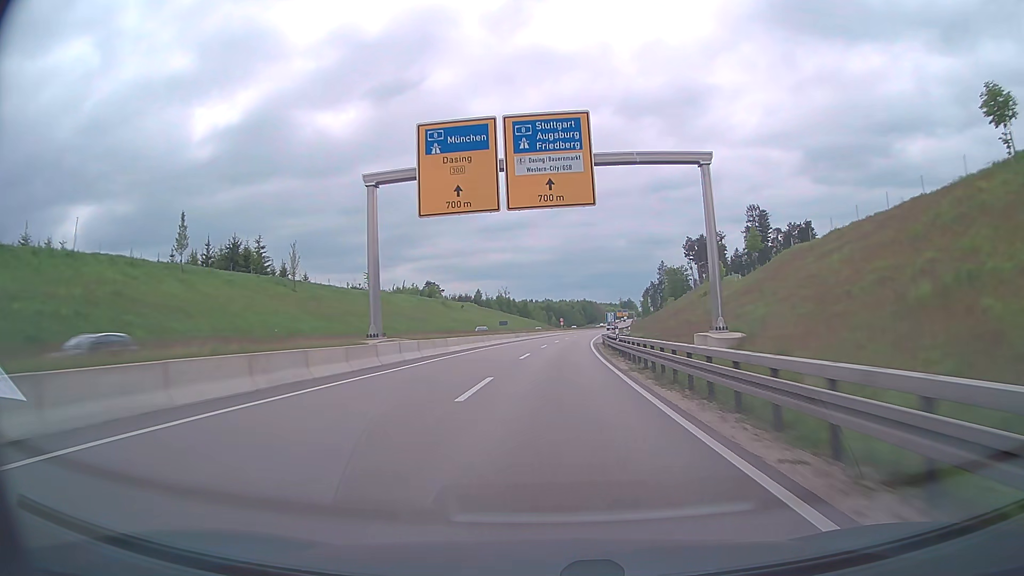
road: trunk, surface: asphalt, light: Day
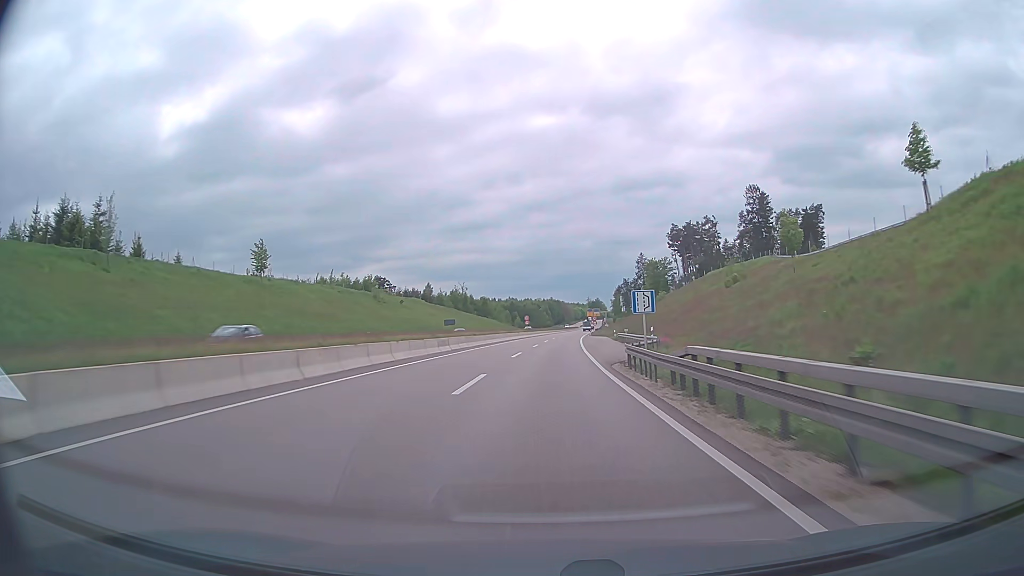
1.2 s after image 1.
(+0.9, +34.7) m; +3°
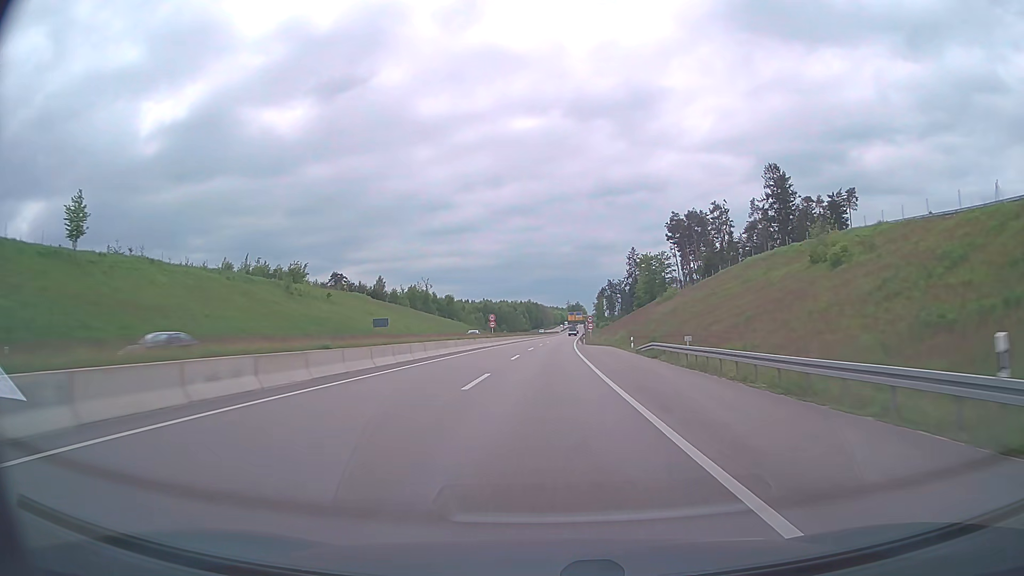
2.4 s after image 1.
(+0.6, +33.8) m; +2°
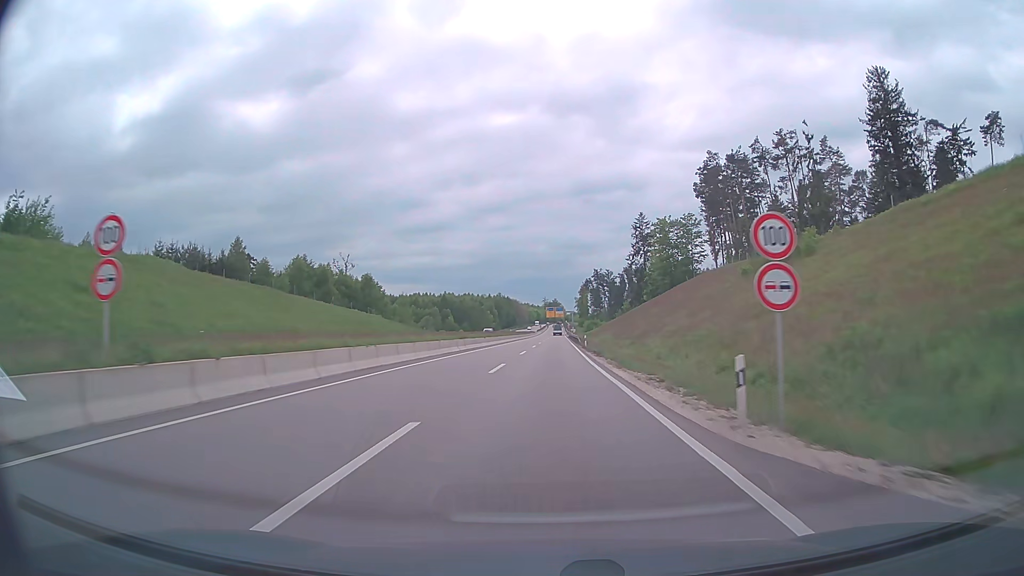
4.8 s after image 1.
(+1.4, +66.2) m; +2°
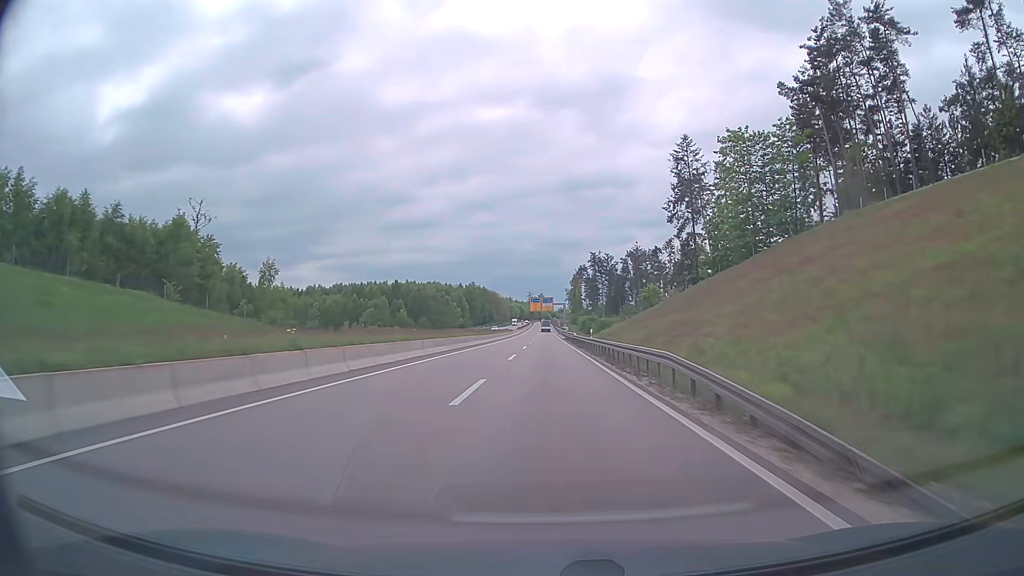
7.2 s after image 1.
(+0.9, +63.9) m; +1°
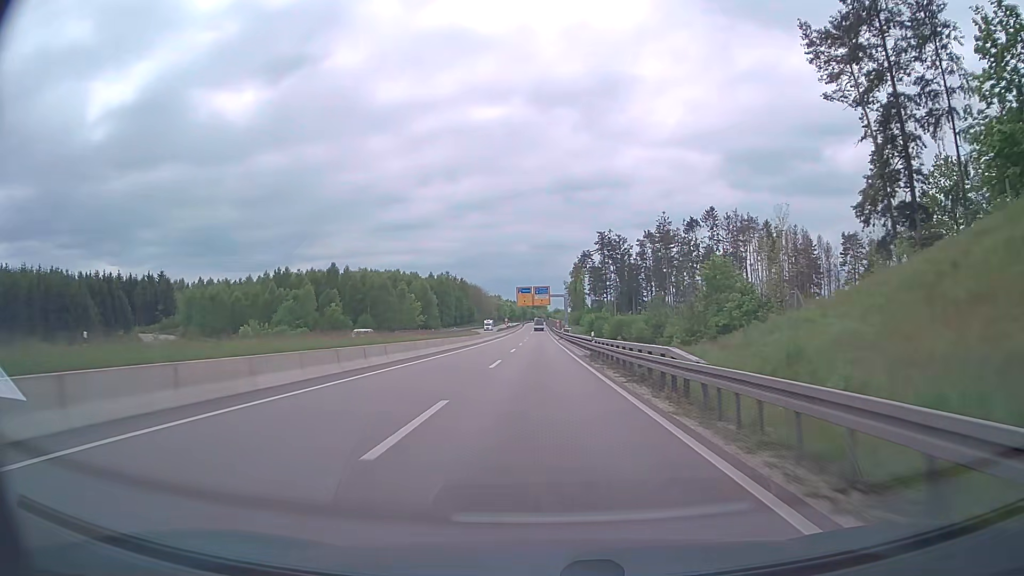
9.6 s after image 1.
(+0.4, +58.9) m; +1°
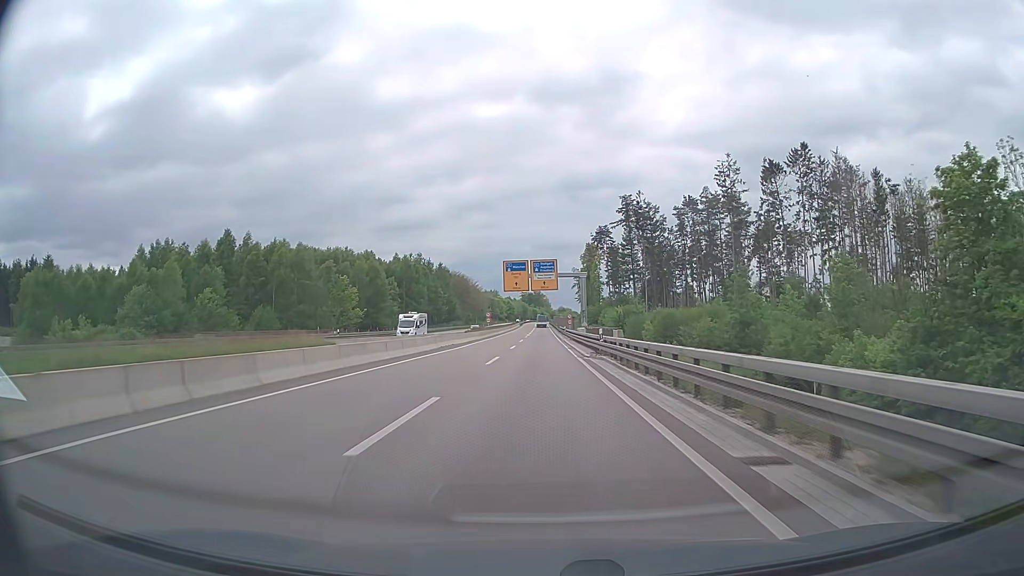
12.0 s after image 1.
(-0.1, +53.9) m; 0°
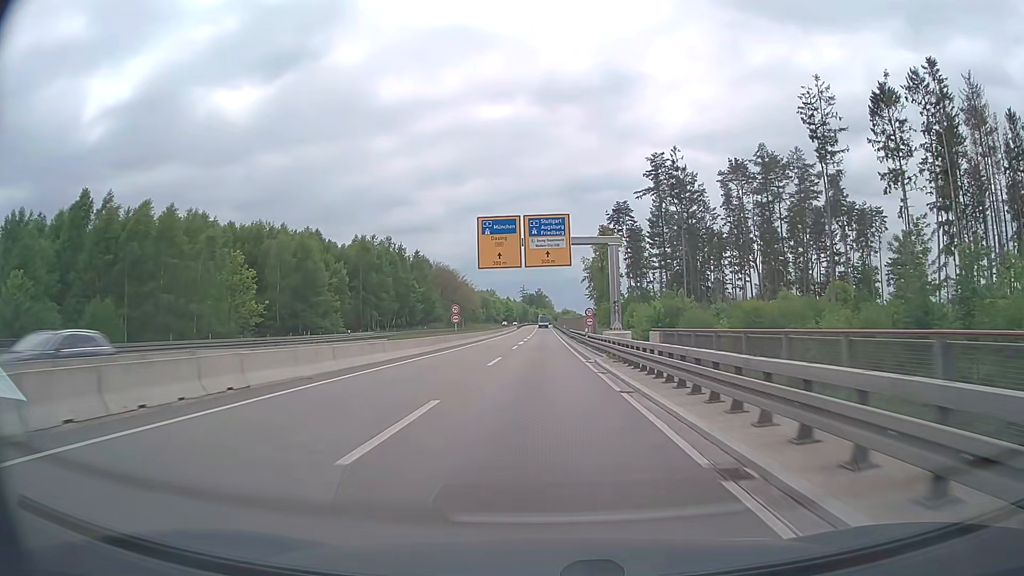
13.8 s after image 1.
(-0.1, +36.3) m; 0°
(0, +10) (0, +20) (0, +30) (0, +40) (0, +50) (0, +60) (0, +70) (0, +80) (0, +90) (0, +100) m
